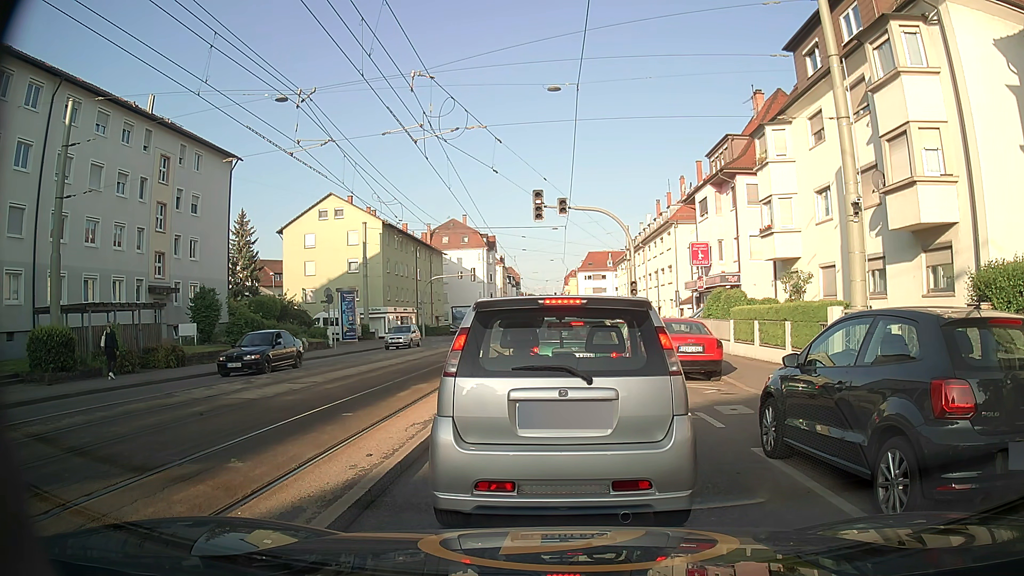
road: secondary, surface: asphalt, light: Day
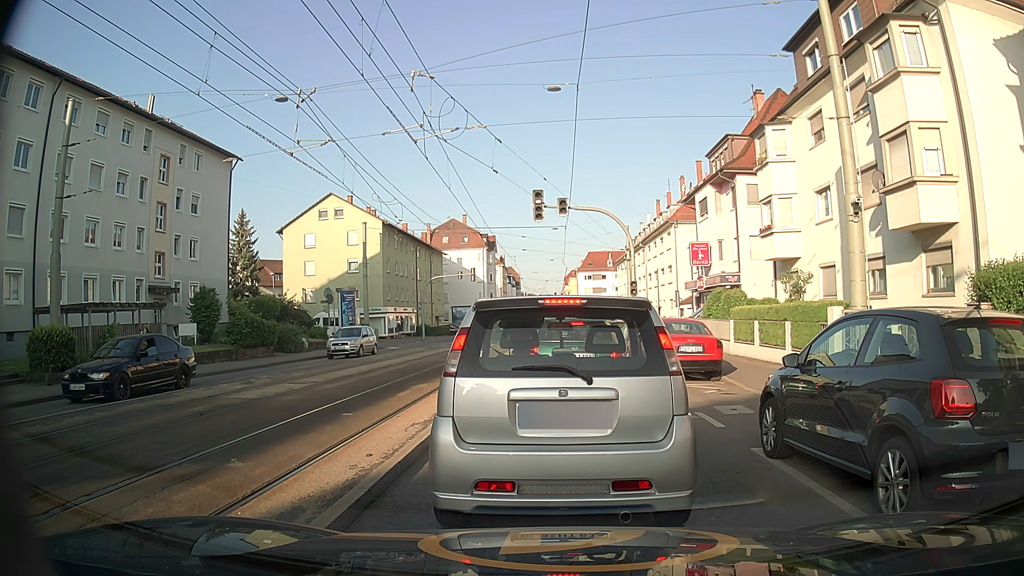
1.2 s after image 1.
(0.0, 0.0) m; 0°
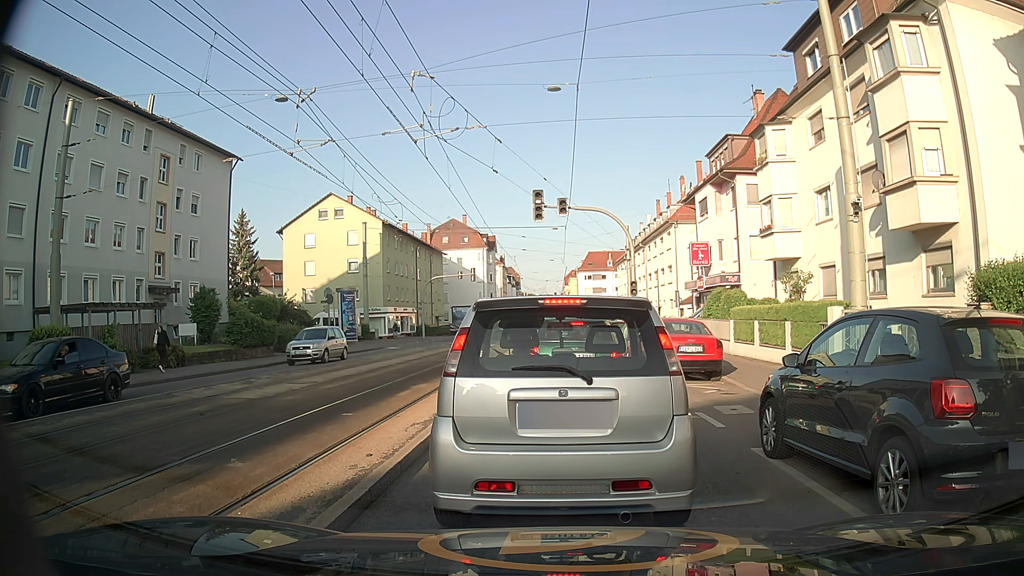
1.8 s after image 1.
(0.0, 0.0) m; 0°
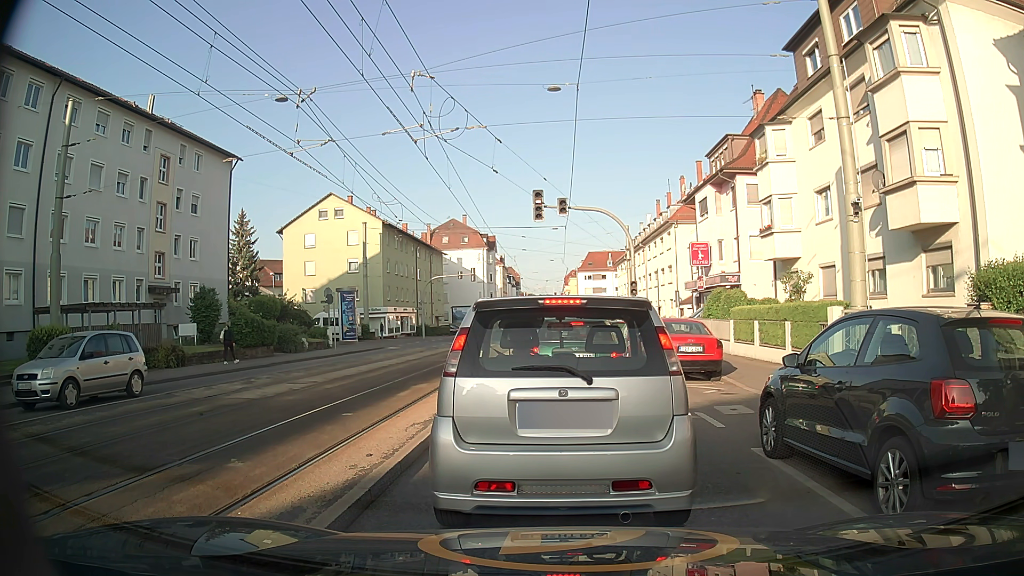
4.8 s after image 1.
(0.0, 0.0) m; 0°
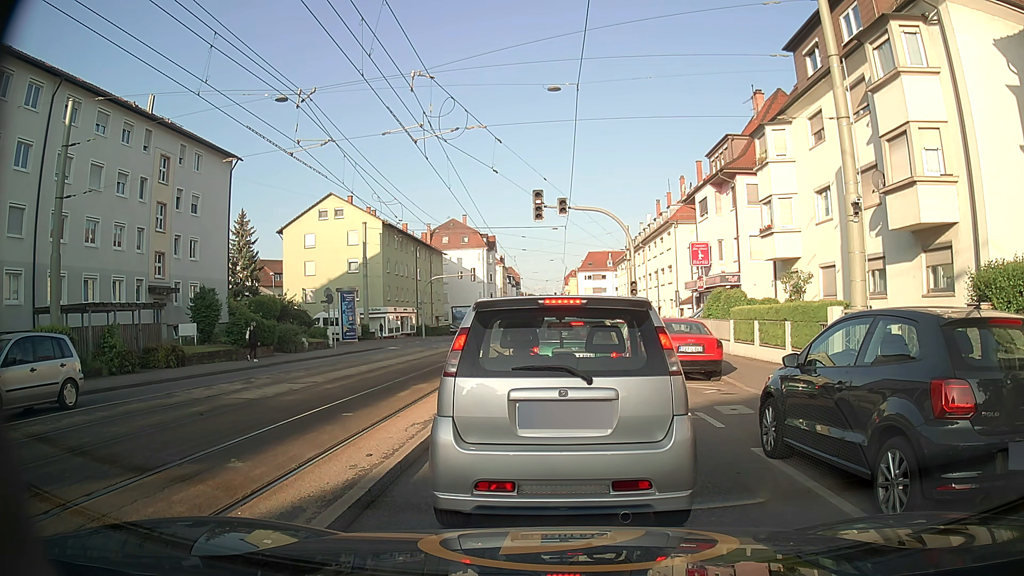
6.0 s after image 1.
(0.0, 0.0) m; 0°
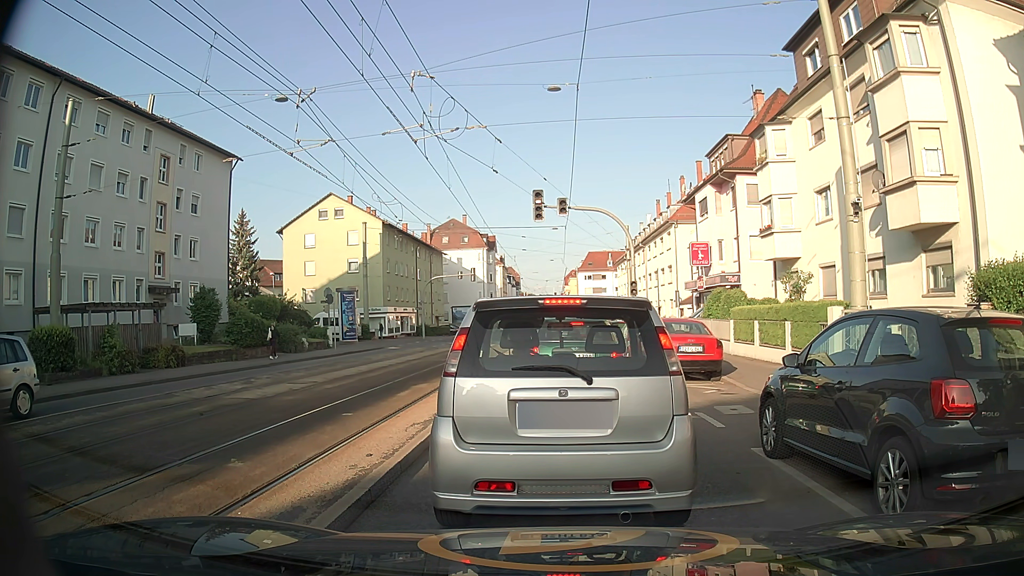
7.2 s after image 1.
(0.0, 0.0) m; 0°
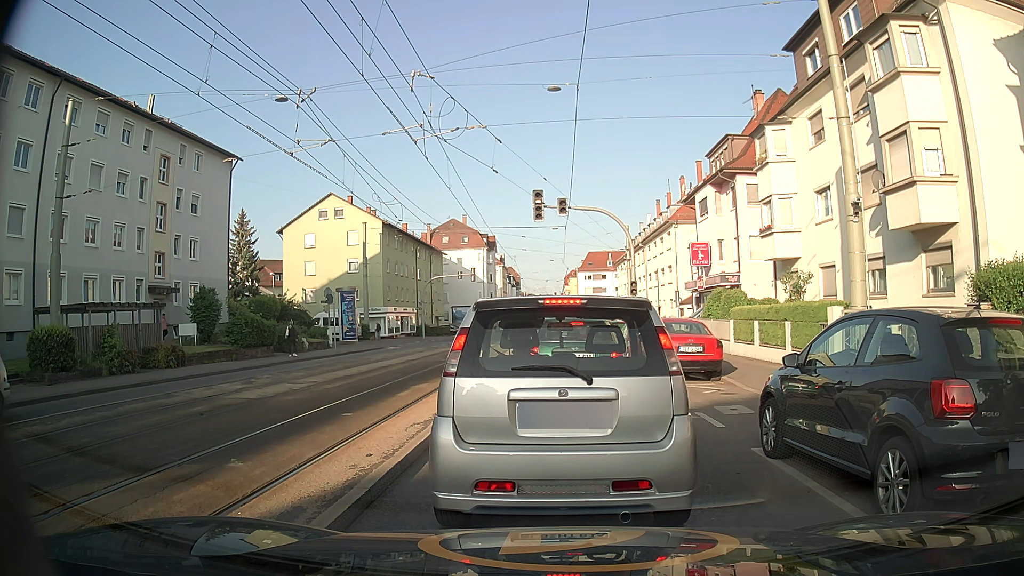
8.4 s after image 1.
(0.0, 0.0) m; 0°
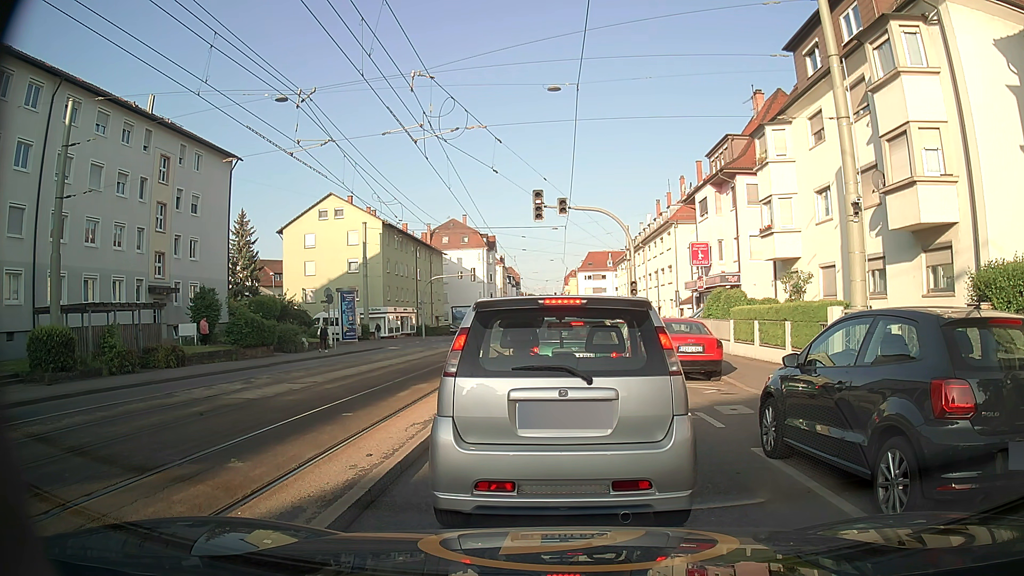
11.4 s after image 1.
(0.0, 0.0) m; 0°
